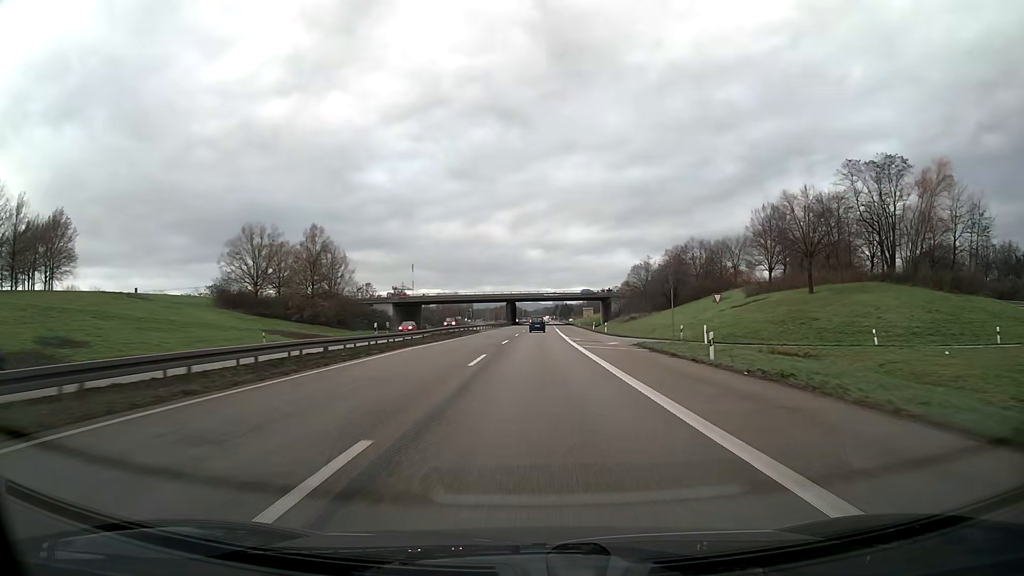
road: trunk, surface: asphalt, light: Day
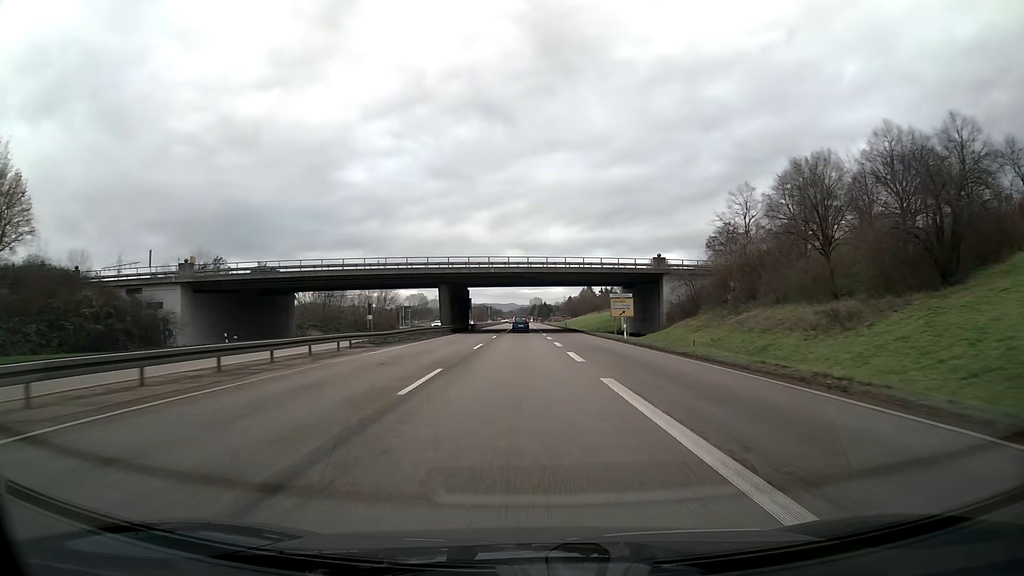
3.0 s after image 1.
(+1.4, +81.4) m; +2°
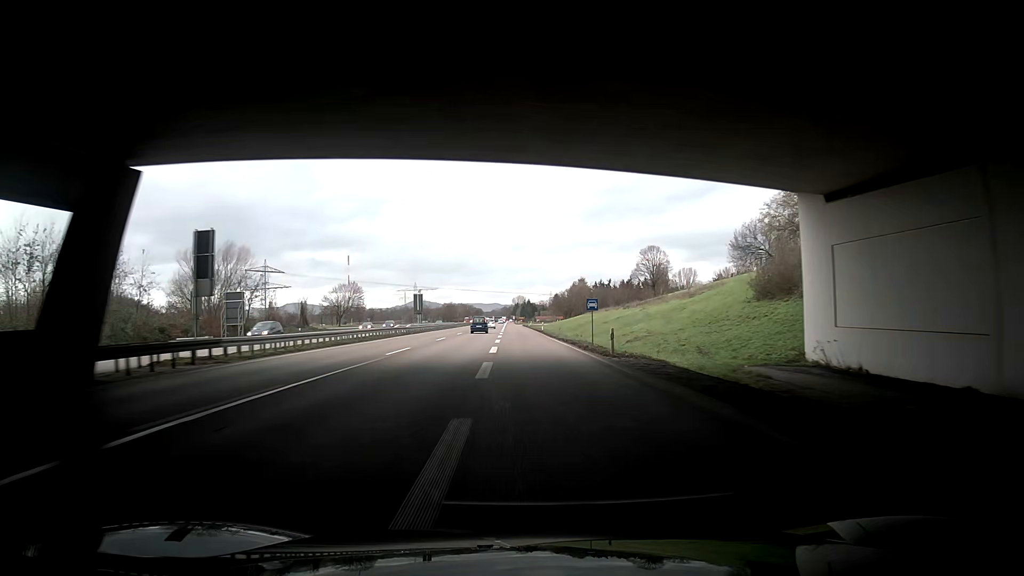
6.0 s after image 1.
(+0.9, +78.2) m; -1°
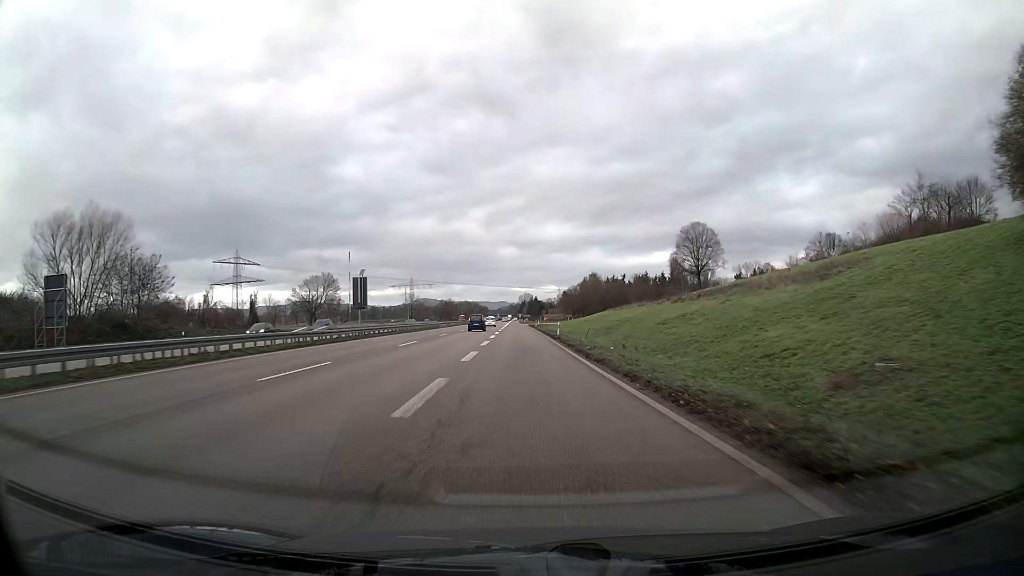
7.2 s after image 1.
(-0.1, +30.1) m; +1°
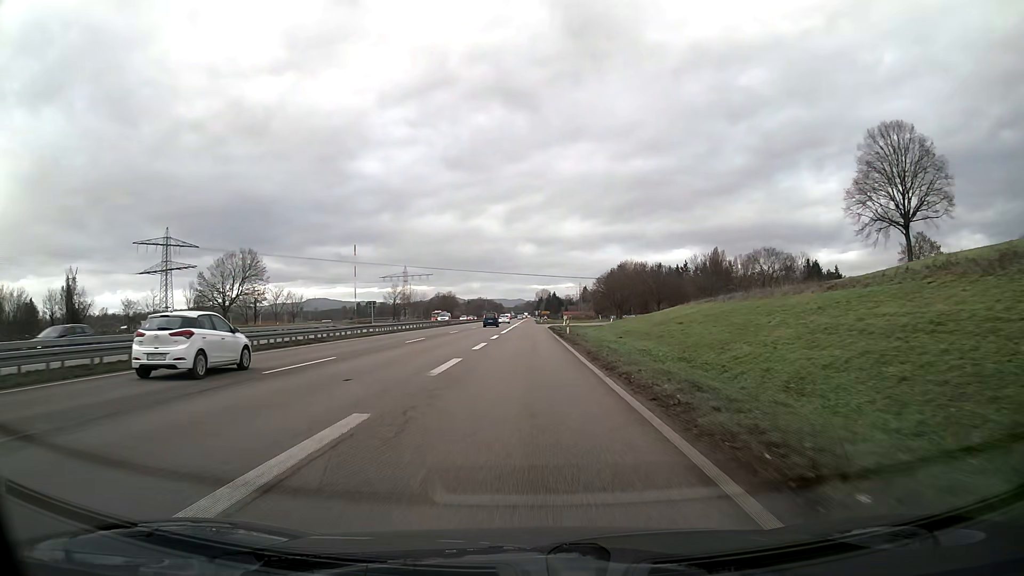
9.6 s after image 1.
(-0.3, +53.5) m; -1°
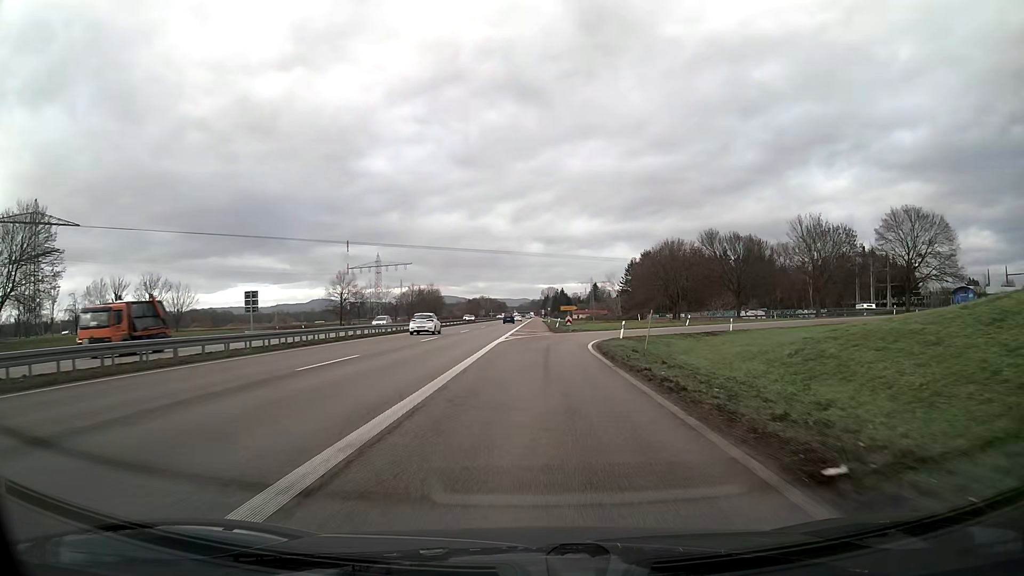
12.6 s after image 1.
(-0.3, +53.5) m; 0°
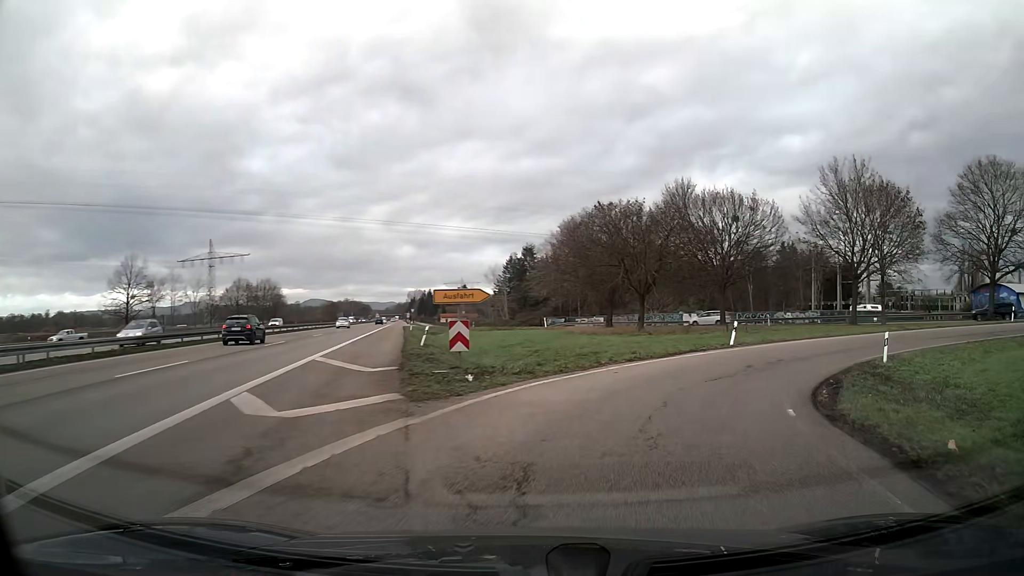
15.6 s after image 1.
(+2.1, +37.0) m; +16°
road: trunk_link
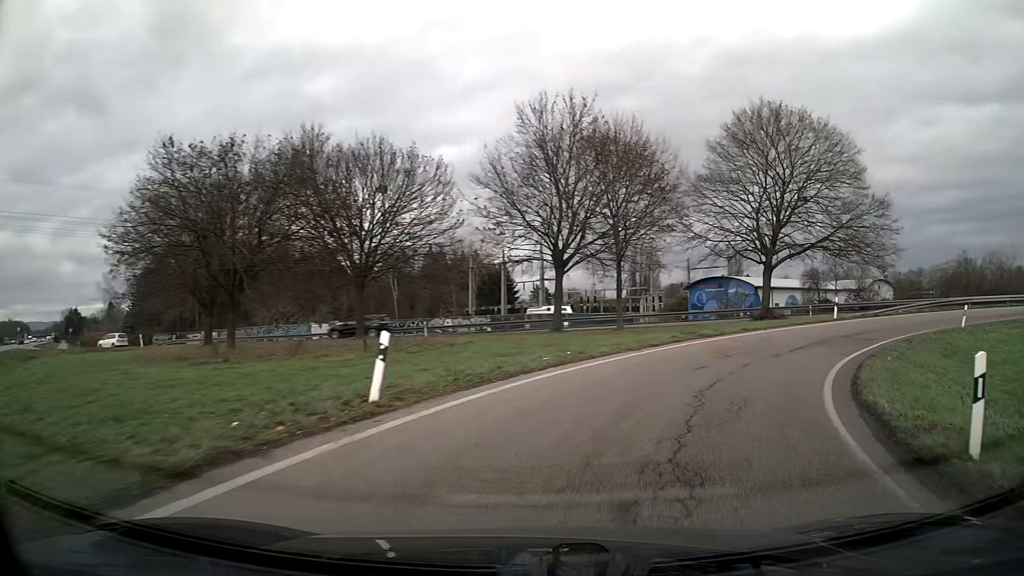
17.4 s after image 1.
(+4.7, +17.4) m; +31°
